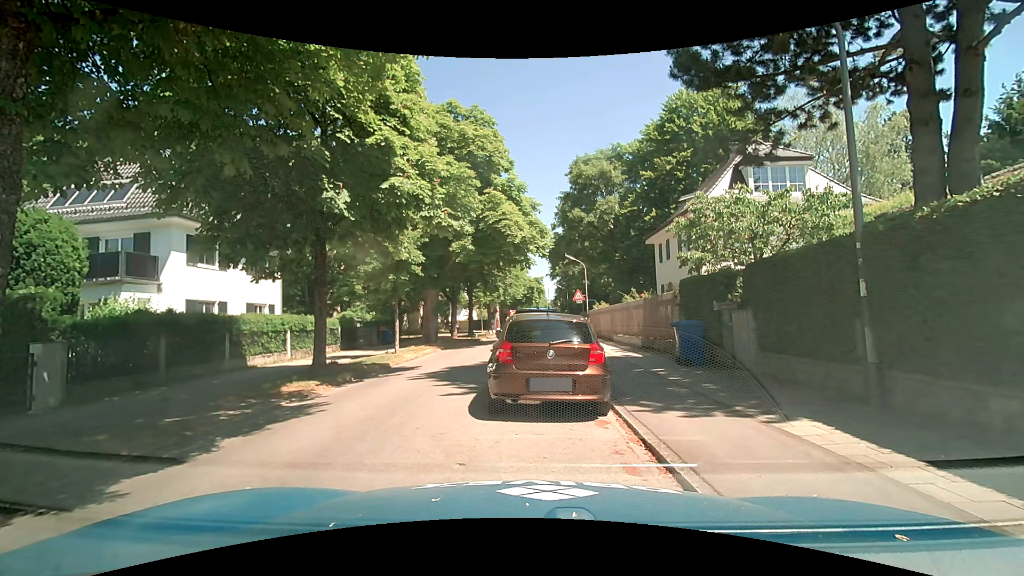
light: Day
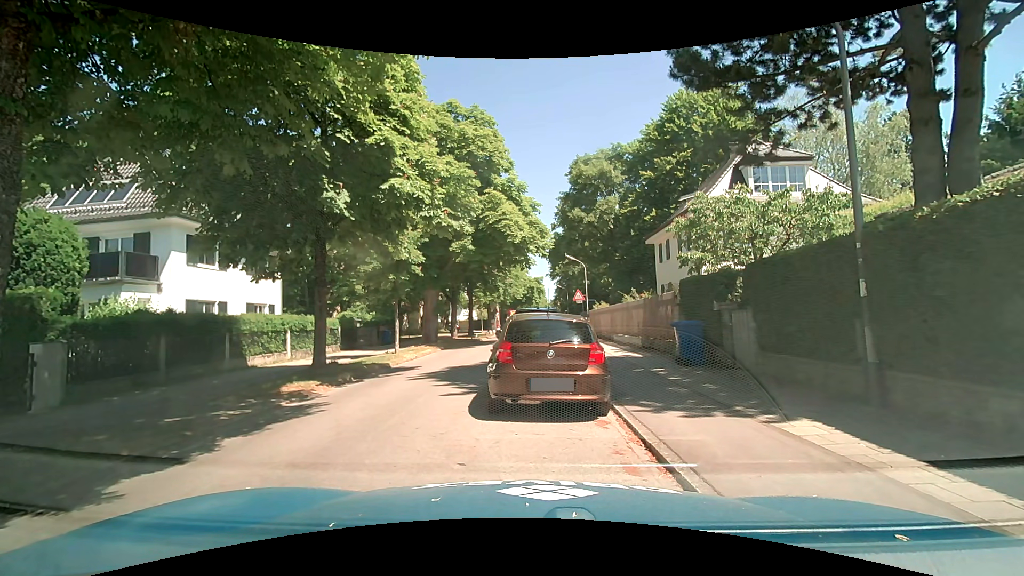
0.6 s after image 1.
(0.0, 0.0) m; 0°
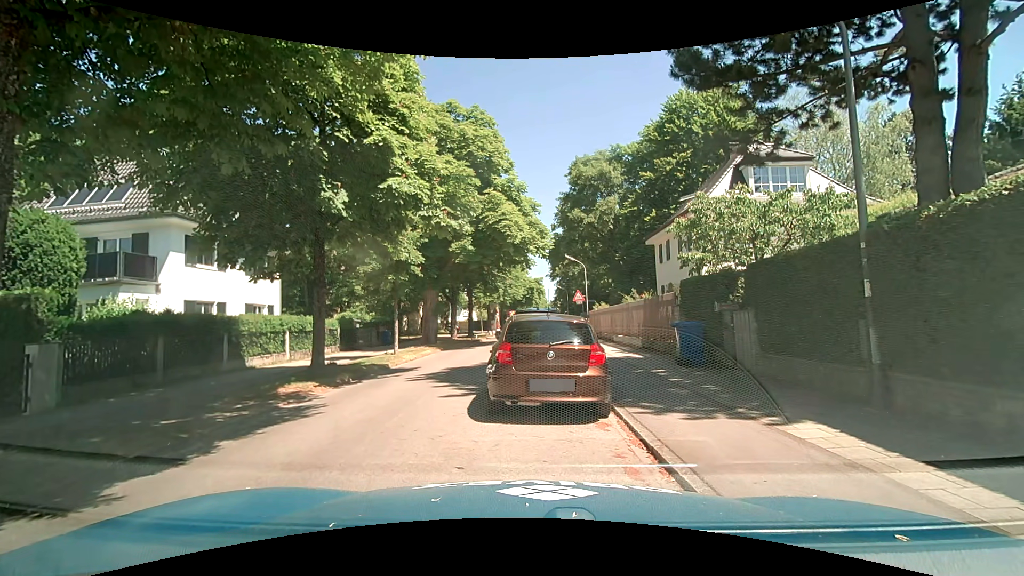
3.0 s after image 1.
(0.0, +0.1) m; 0°
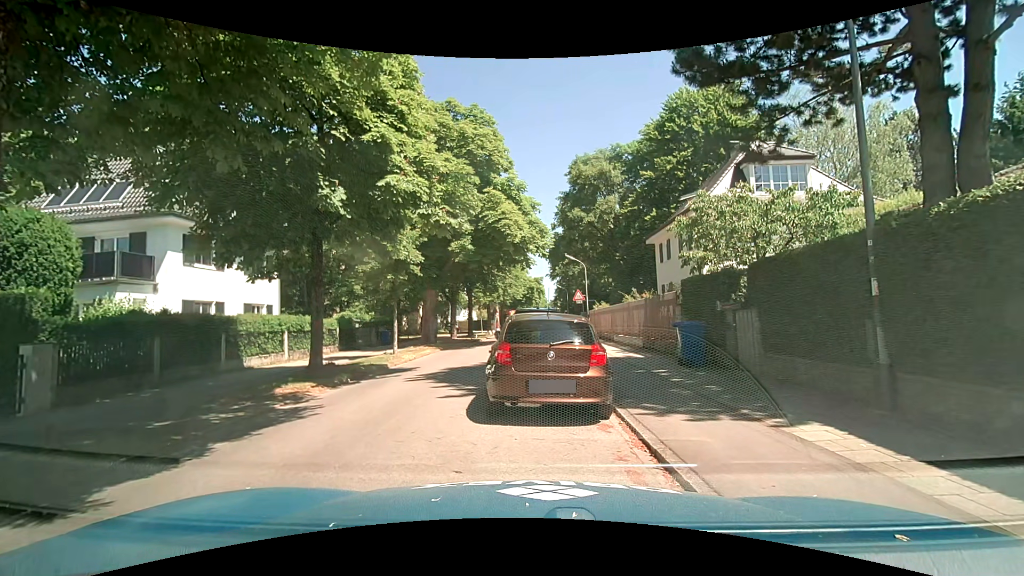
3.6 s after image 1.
(0.0, +0.1) m; 0°
